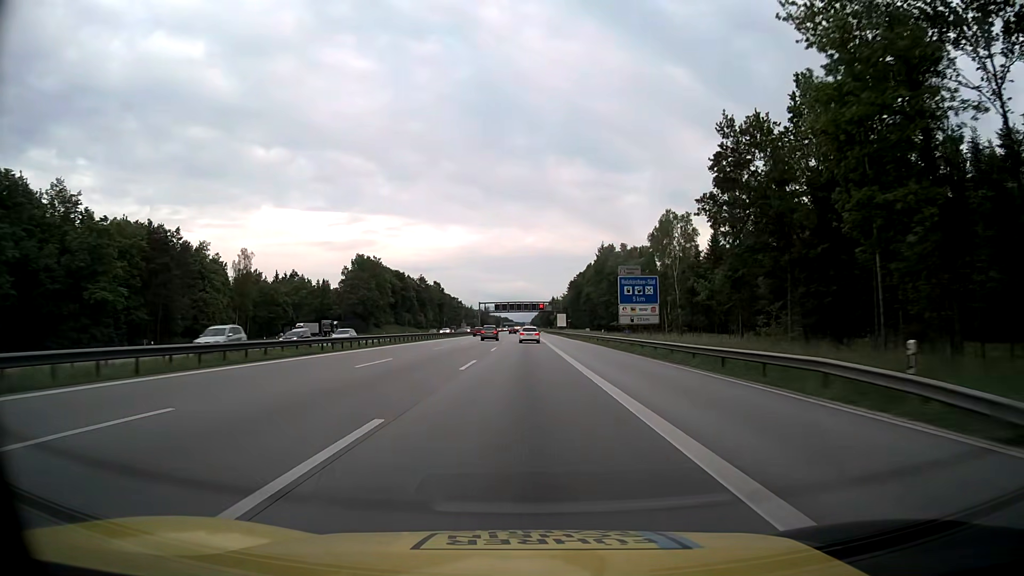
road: motorway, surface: asphalt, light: Day
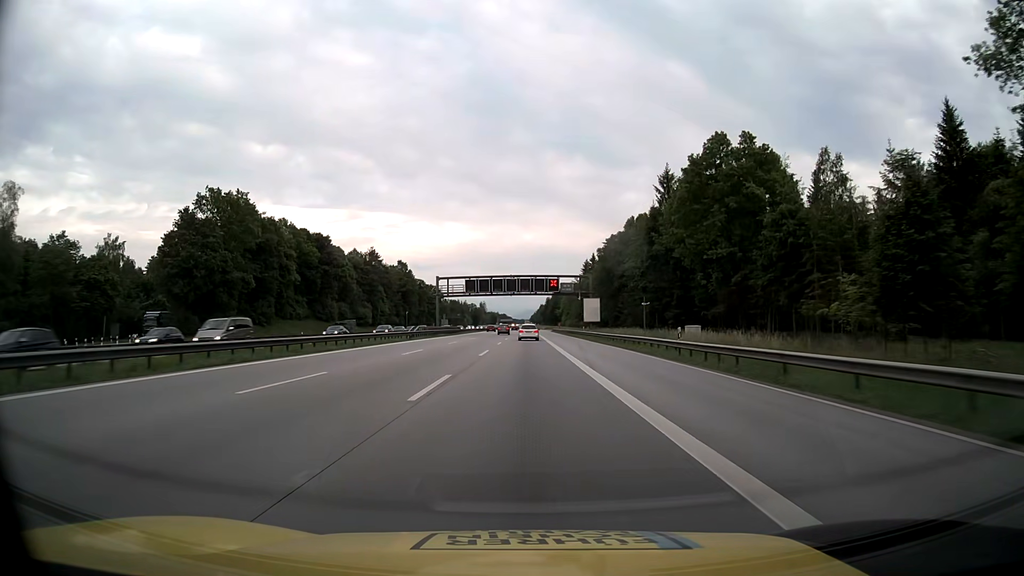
(-0.1, +81.7) m; 0°
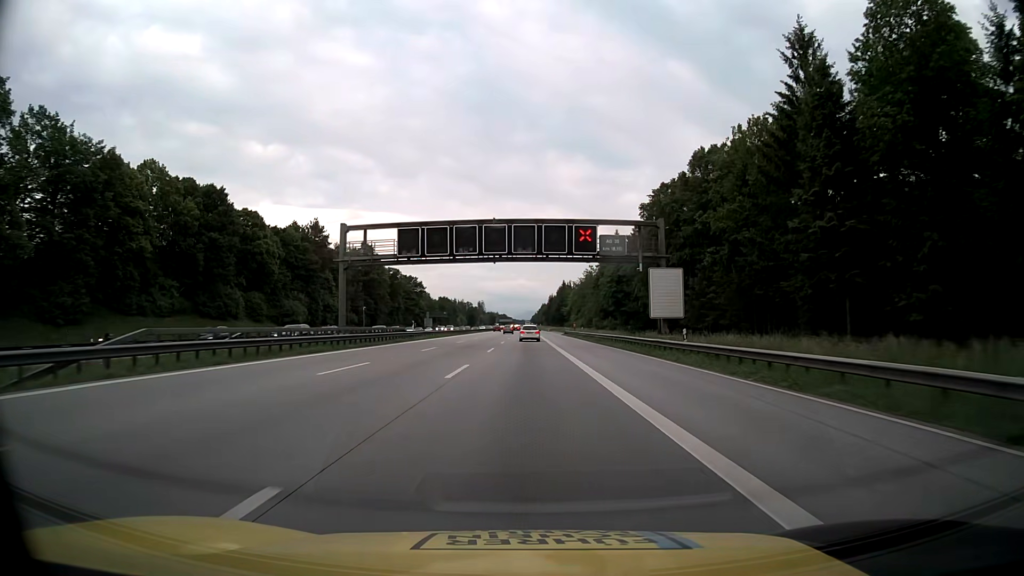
(0.0, +49.1) m; 0°
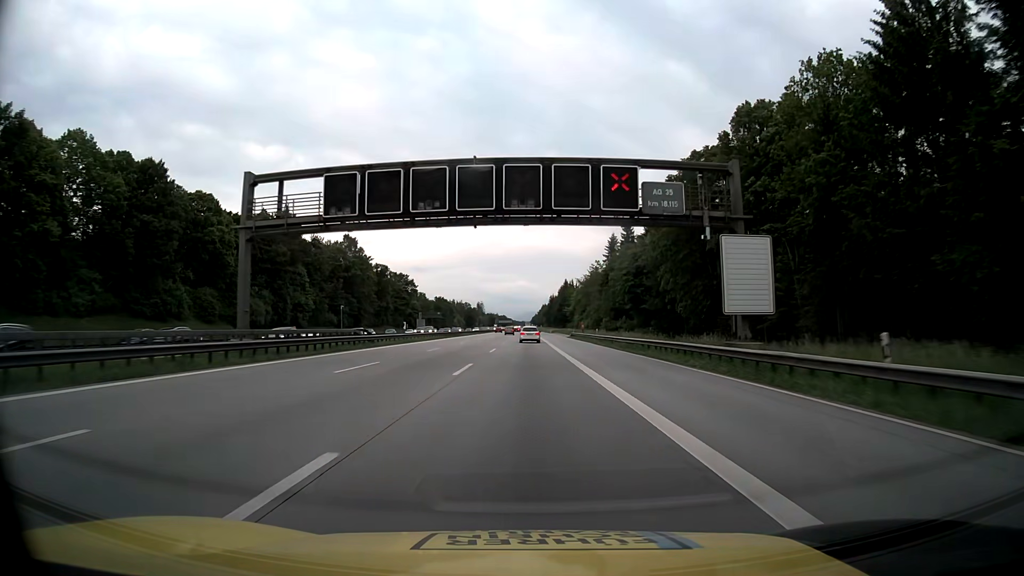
(0.0, +16.4) m; 0°
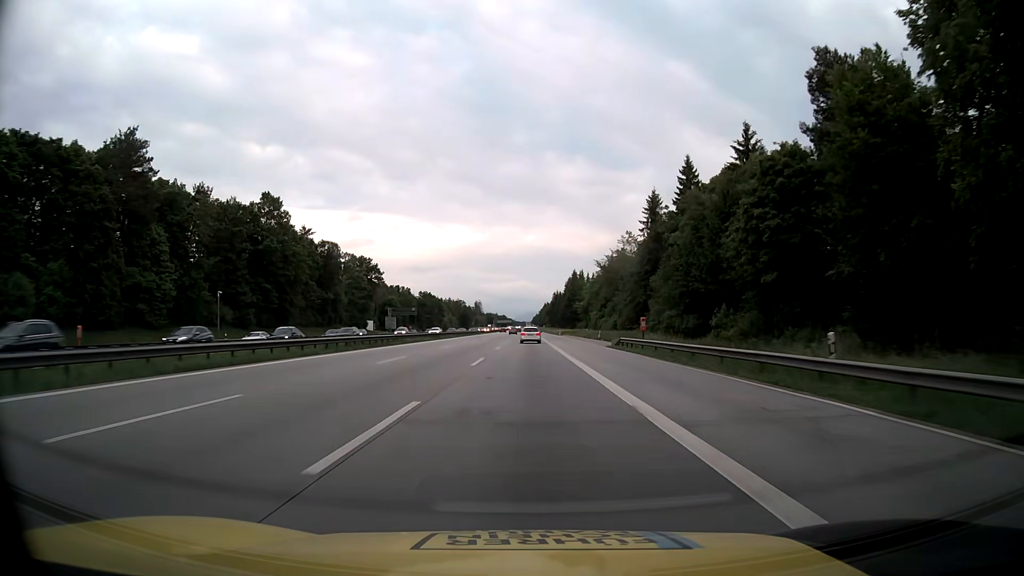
(0.0, +49.1) m; 0°
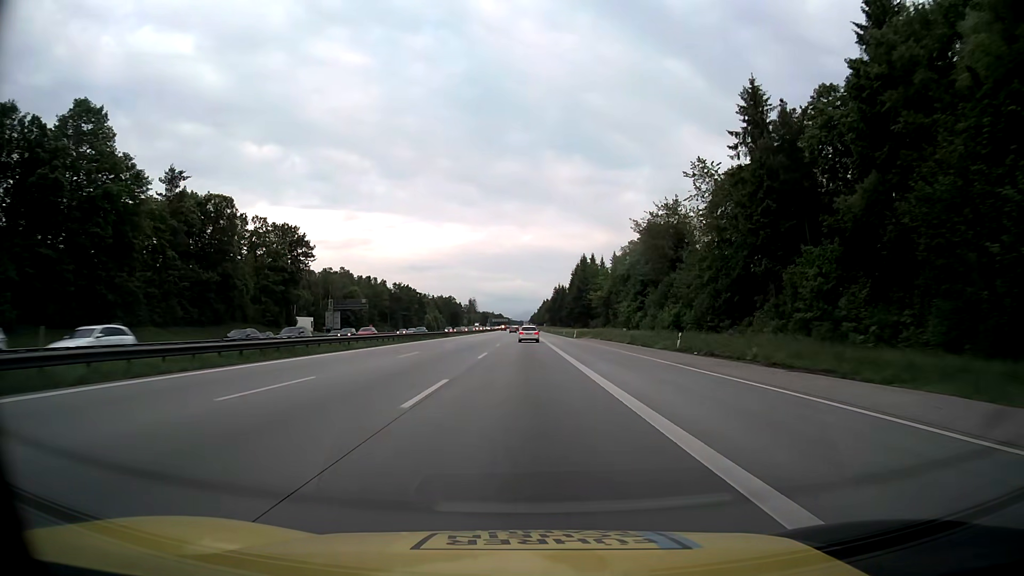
(0.0, +49.2) m; 0°
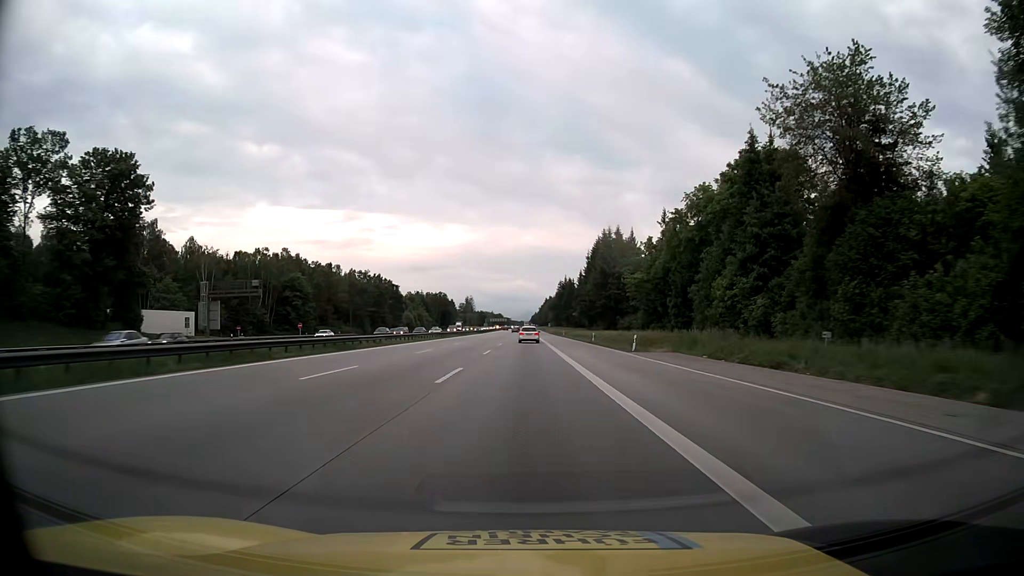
(-0.1, +49.1) m; 0°
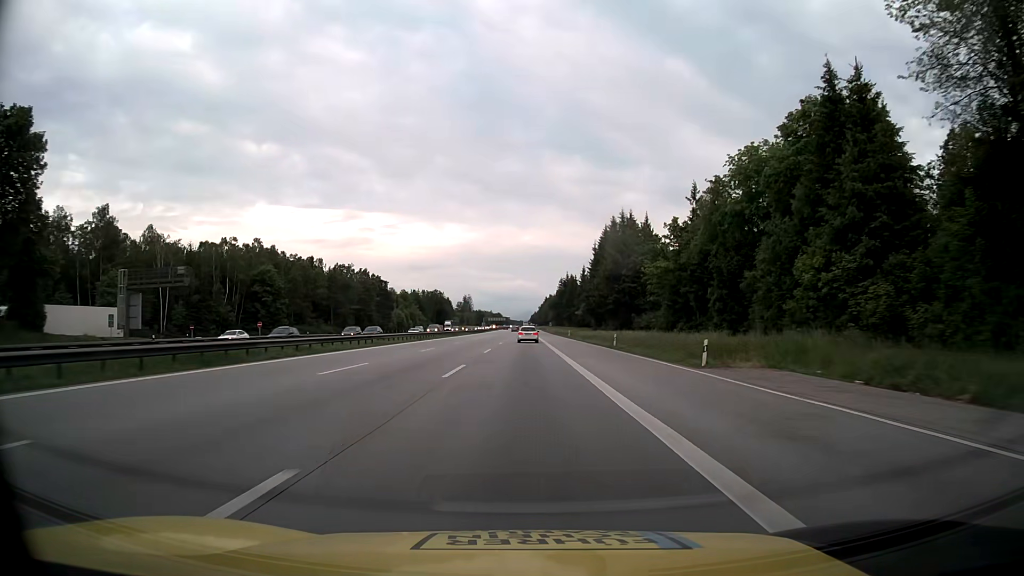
(0.0, +16.4) m; 0°
(0, +10) (0, +20) (0, +30) (0, +40) (0, +50) (0, +60) (0, +70) (0, +80) (0, +90) (0, +100) m
